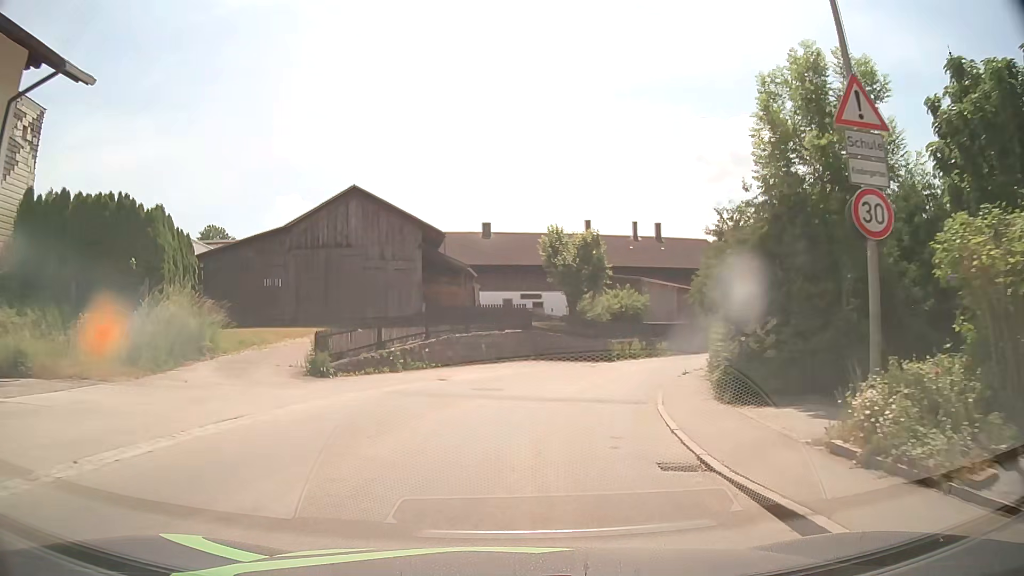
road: tertiary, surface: asphalt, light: Day
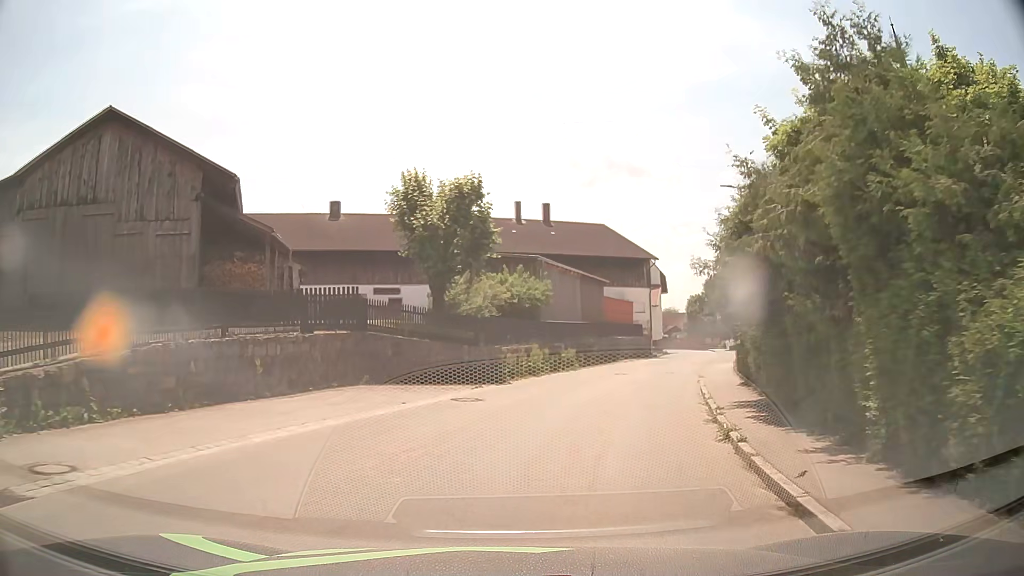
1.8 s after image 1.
(+1.3, +14.8) m; +11°
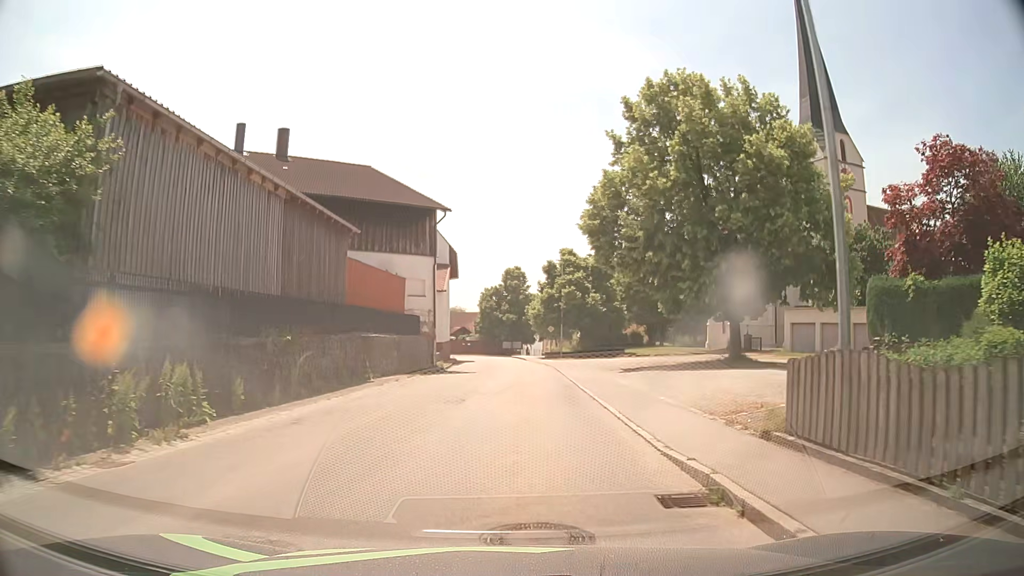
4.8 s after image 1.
(+4.7, +23.9) m; +19°
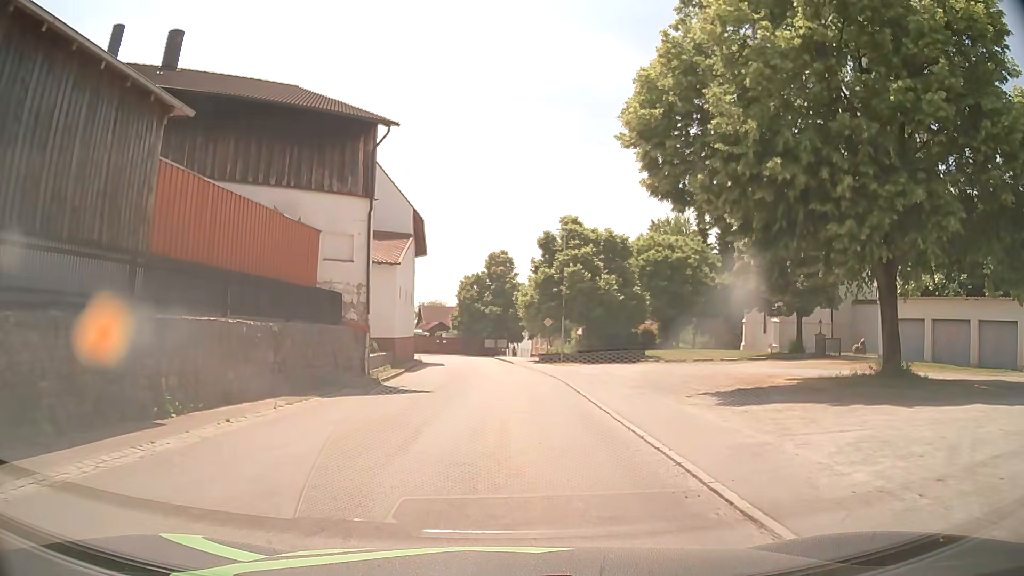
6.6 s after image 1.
(+0.2, +15.0) m; +1°
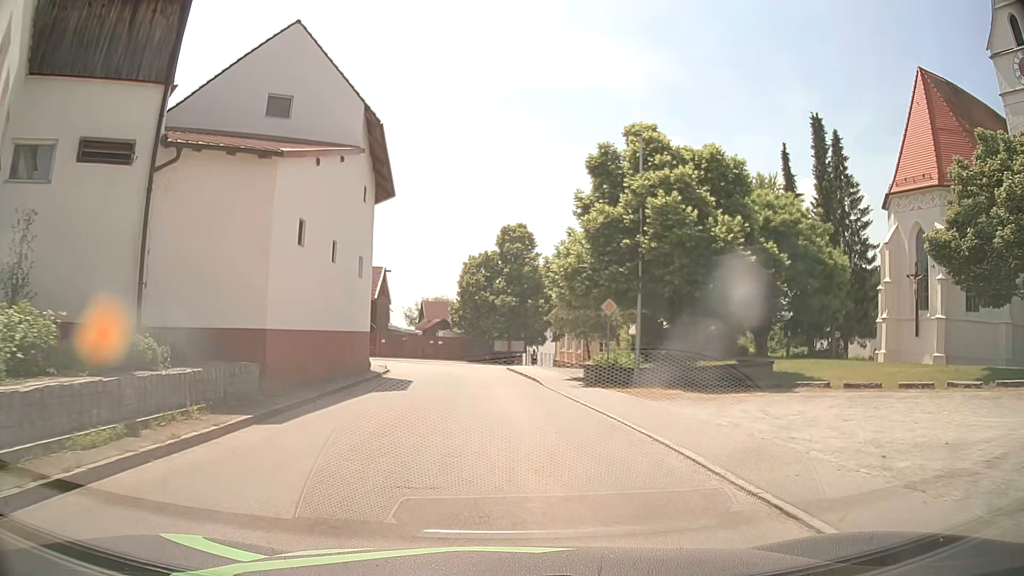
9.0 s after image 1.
(0.0, +20.1) m; -1°
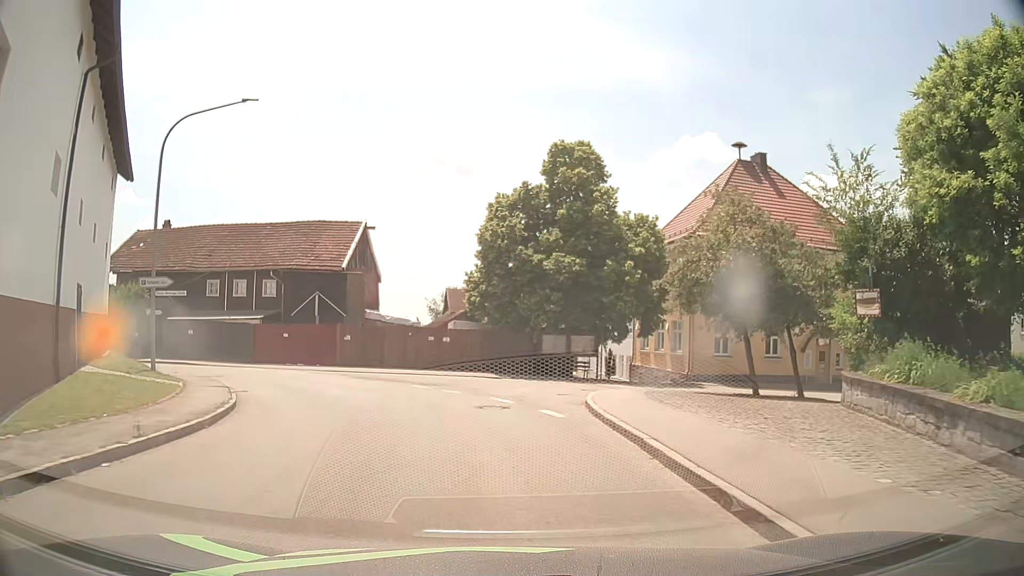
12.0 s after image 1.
(-0.5, +25.0) m; -3°
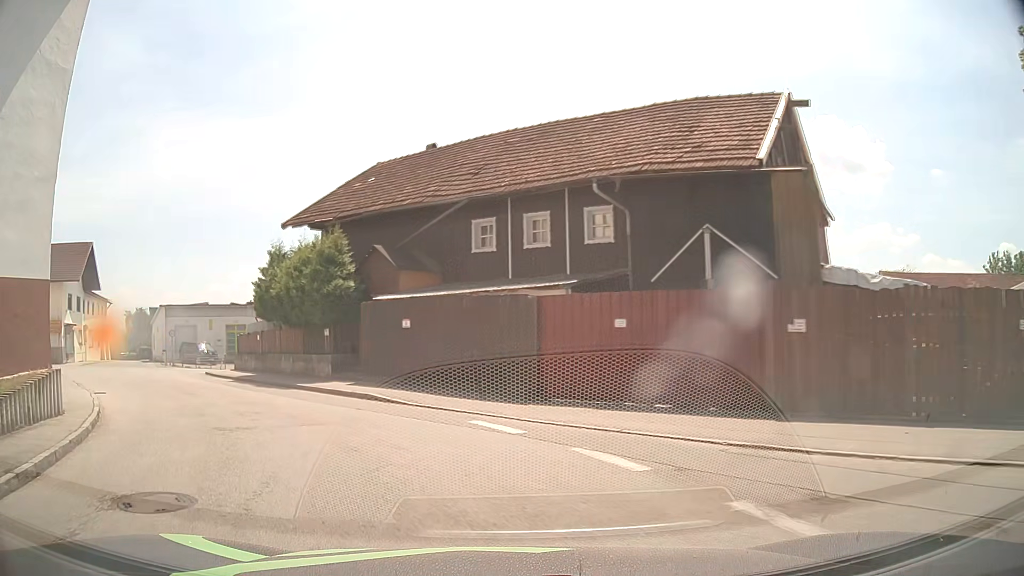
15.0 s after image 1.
(-4.6, +21.8) m; -34°
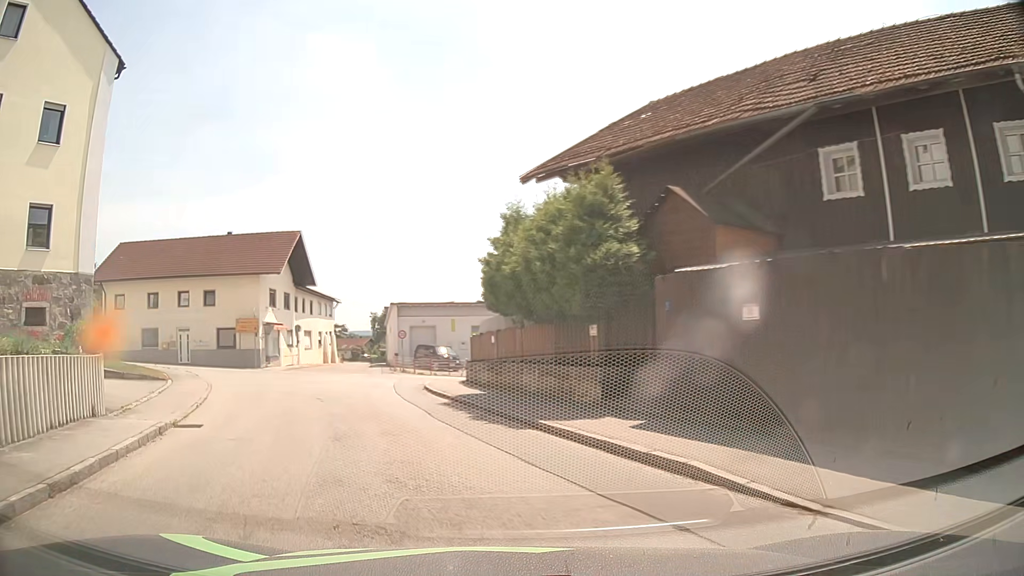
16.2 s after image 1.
(-1.5, +8.1) m; -22°
(-2, +10) (-4, +19) (-5, +29) (-1, +38) (+6, +45) (+15, +49) (+25, +53) (+34, +57) (+43, +60) (+53, +63) m
